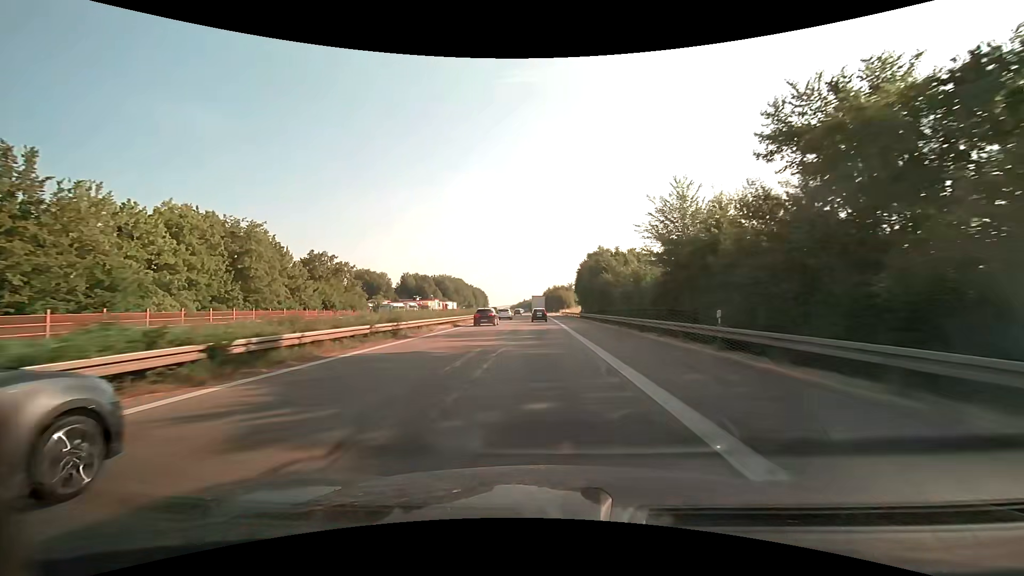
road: motorway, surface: asphalt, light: Day
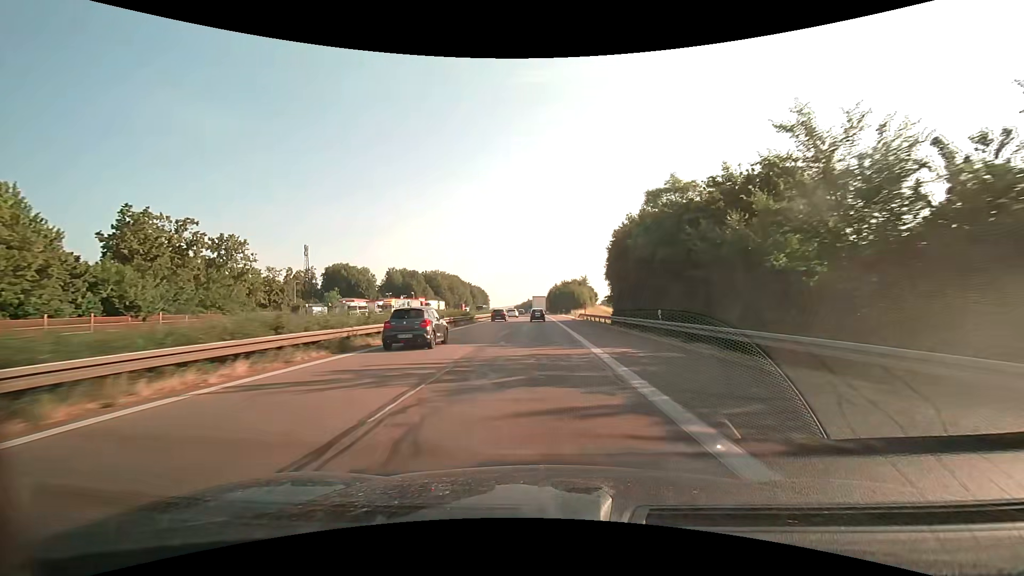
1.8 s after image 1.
(-0.5, +40.4) m; -1°
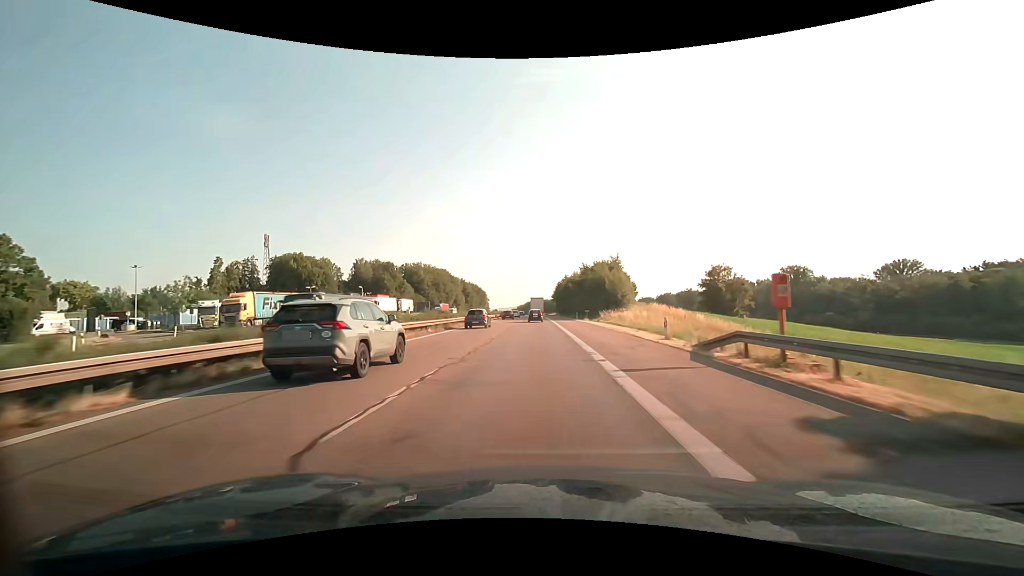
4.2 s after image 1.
(-0.2, +54.9) m; 0°
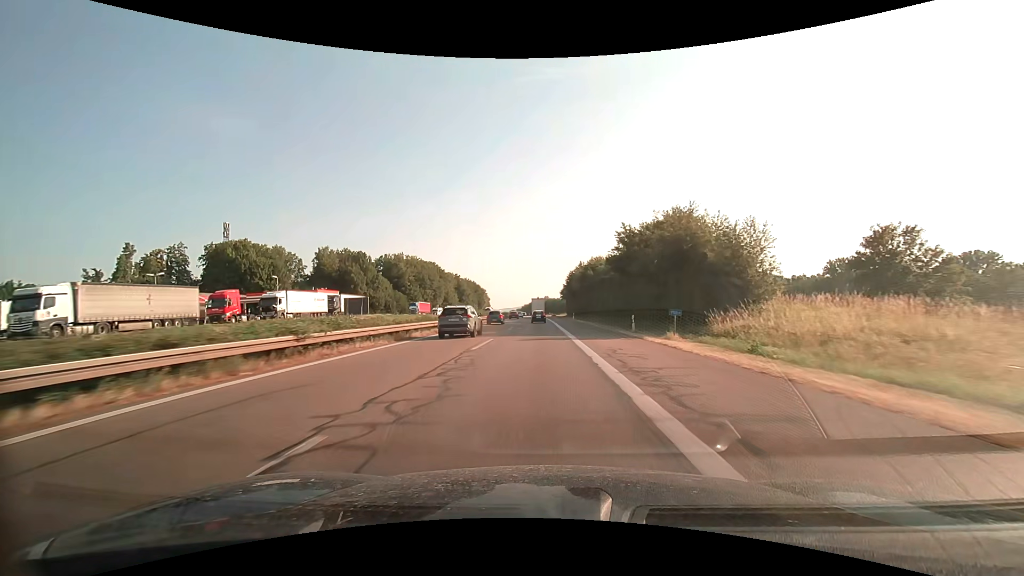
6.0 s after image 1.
(-0.4, +42.0) m; -1°
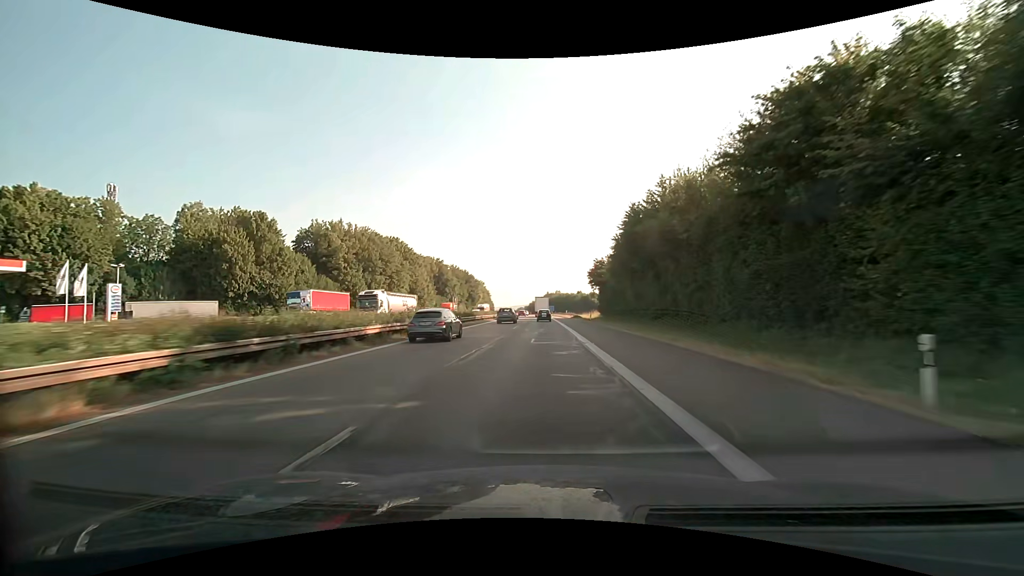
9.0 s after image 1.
(-0.7, +71.9) m; -1°
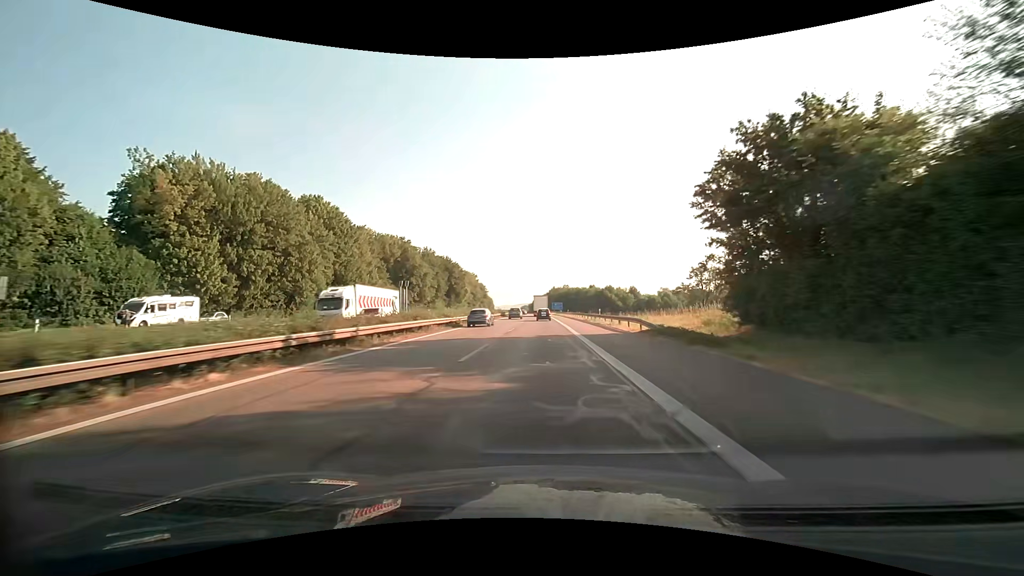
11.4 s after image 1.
(-0.2, +58.8) m; -1°
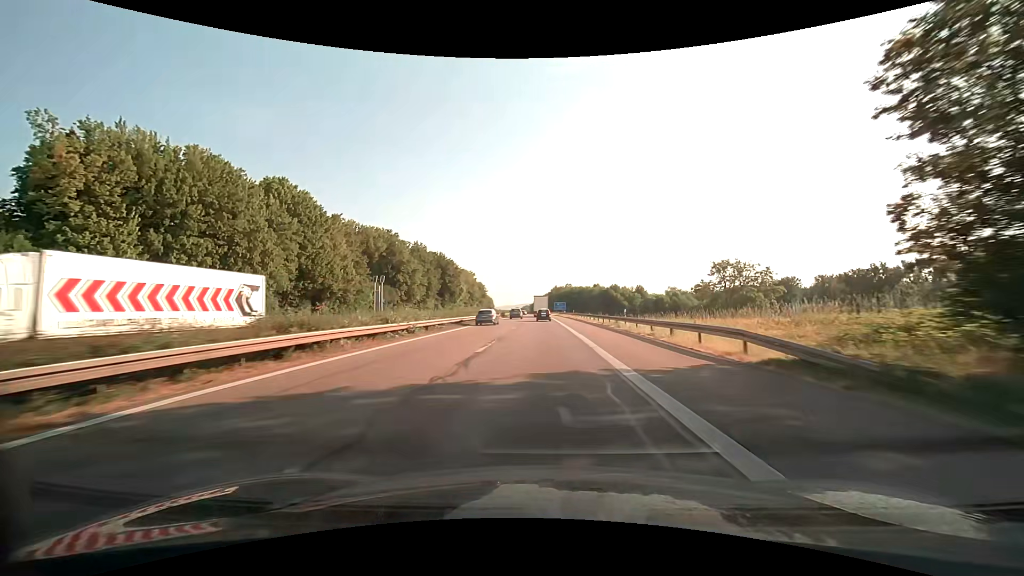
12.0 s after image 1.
(0.0, +14.7) m; 0°
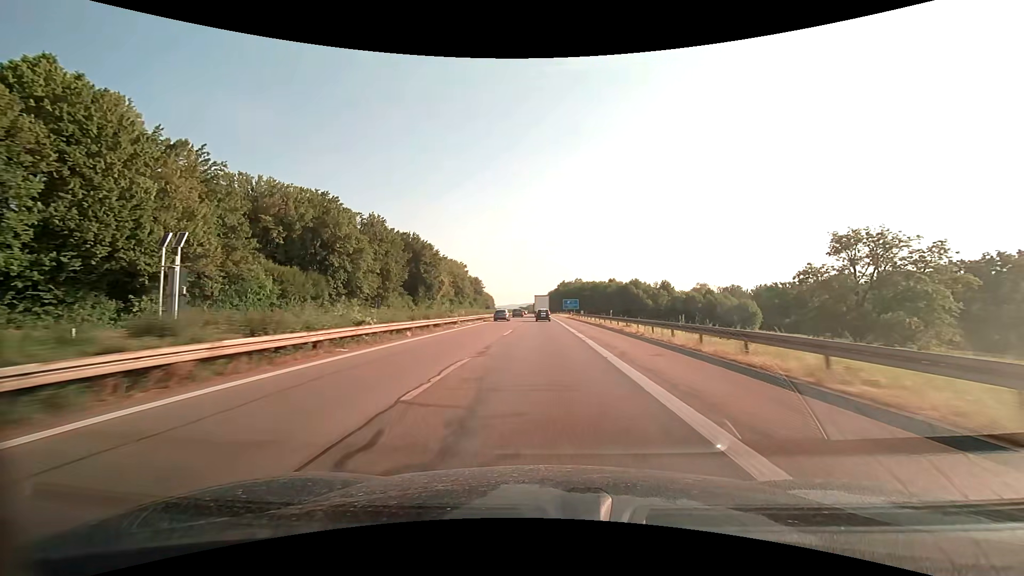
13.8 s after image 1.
(-0.3, +43.9) m; -1°
(0, +10) (0, +20) (0, +30) (0, +40) (0, +50) (0, +60) (-1, +70) (-1, +80) (-1, +90) (-1, +100) m
